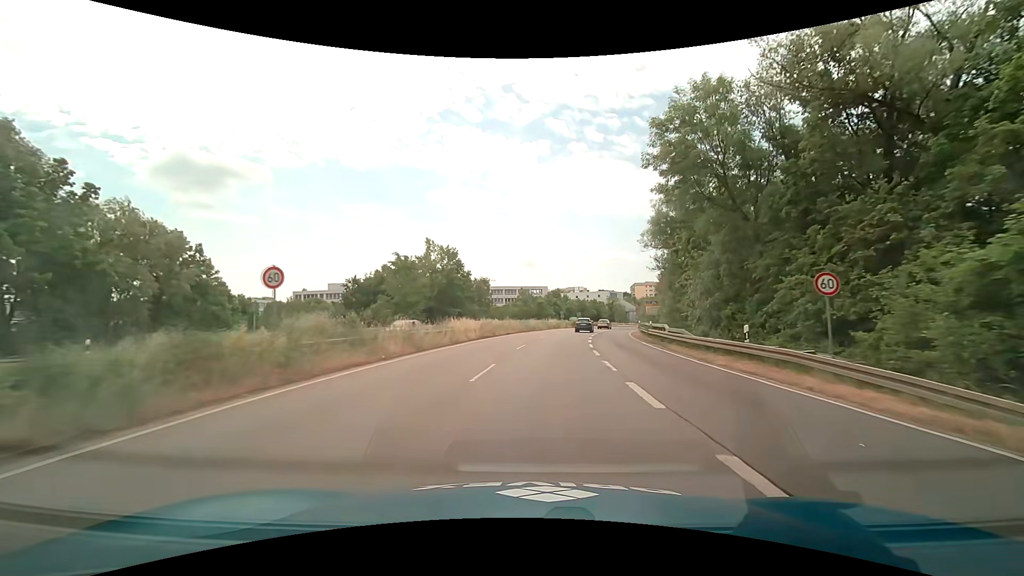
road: trunk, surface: asphalt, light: Day
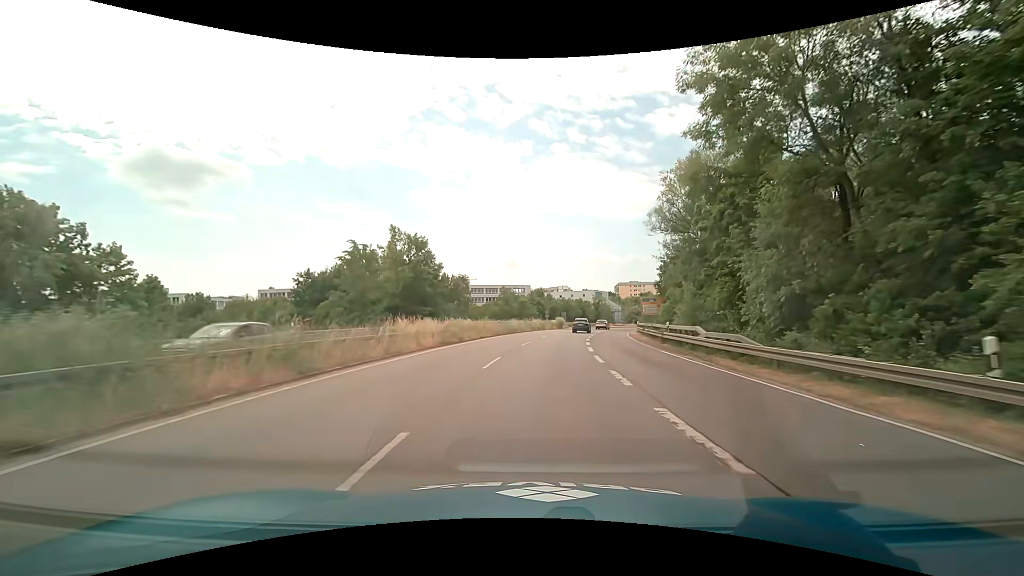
(+0.1, +9.2) m; +2°
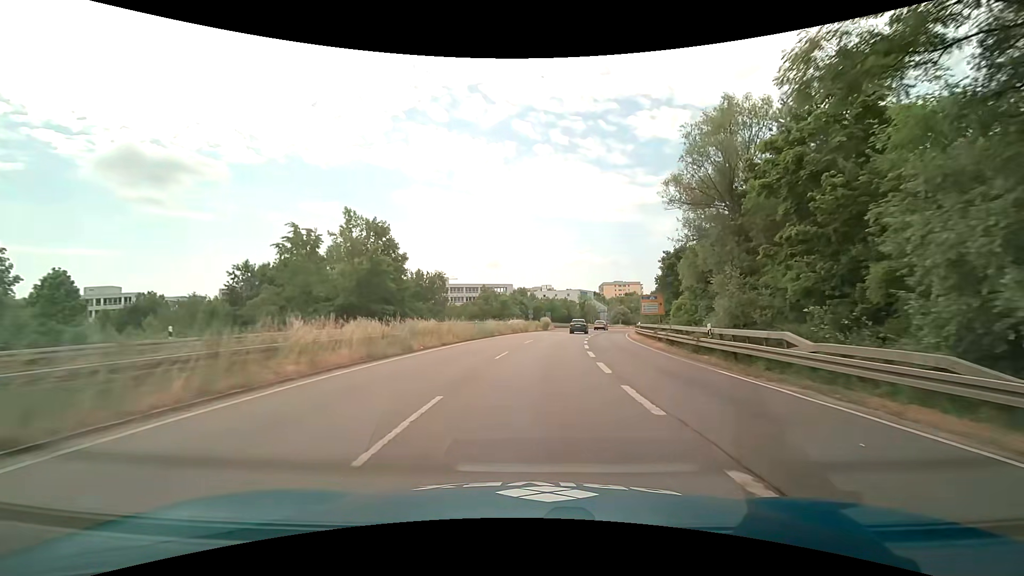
(+0.2, +9.1) m; +2°
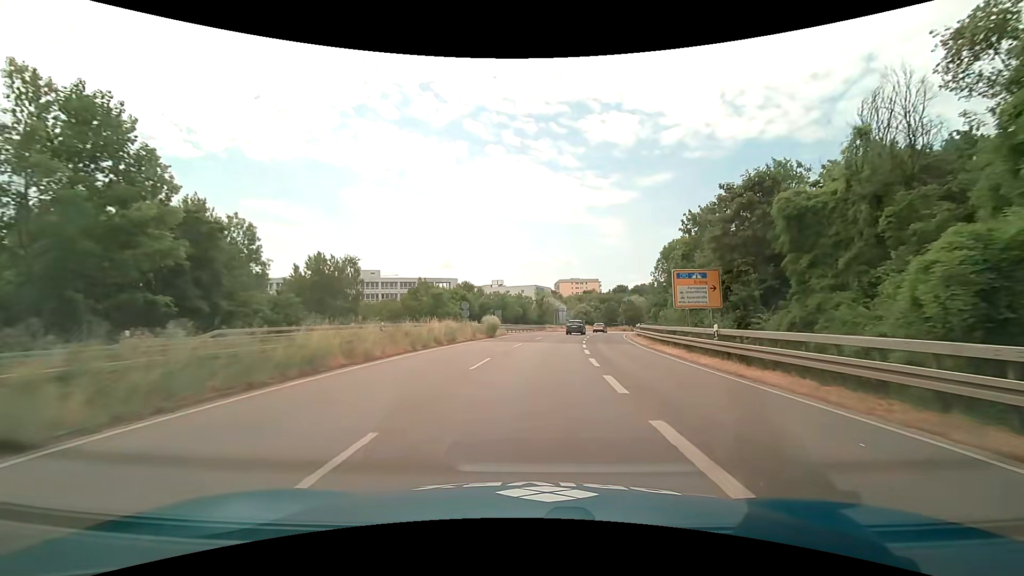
(+1.1, +27.3) m; +5°
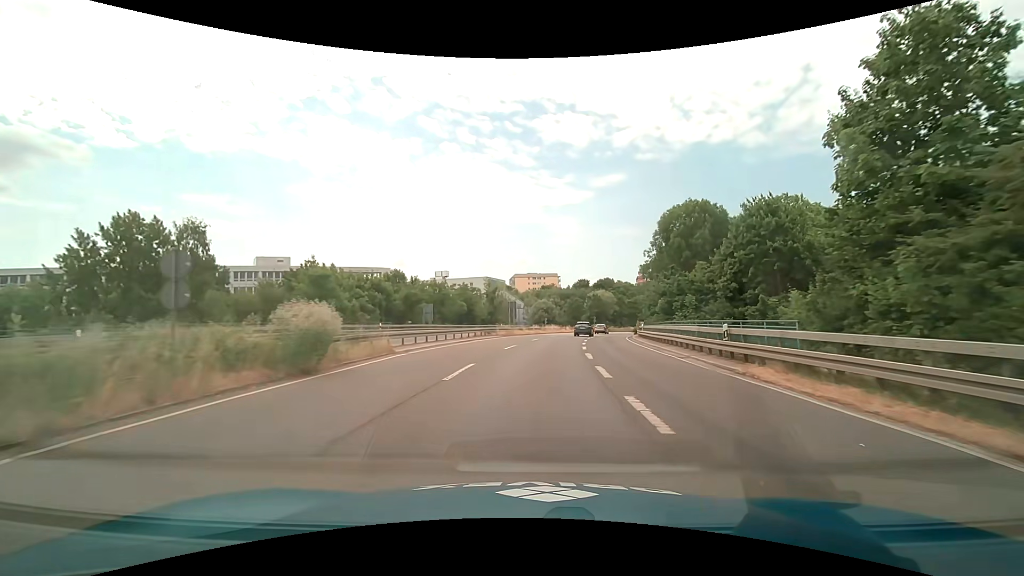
(+1.2, +27.3) m; +5°
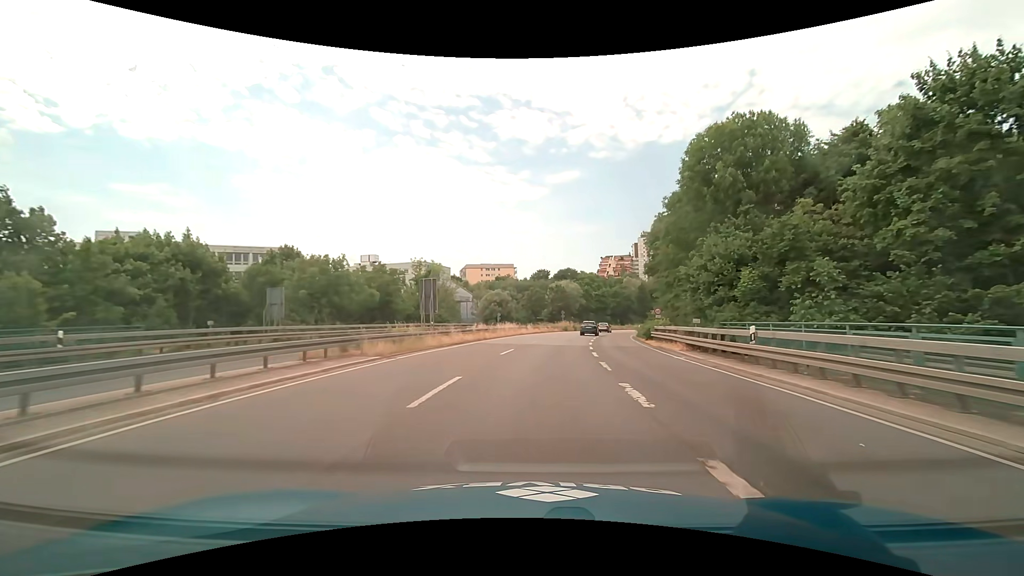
(+1.2, +27.4) m; +5°
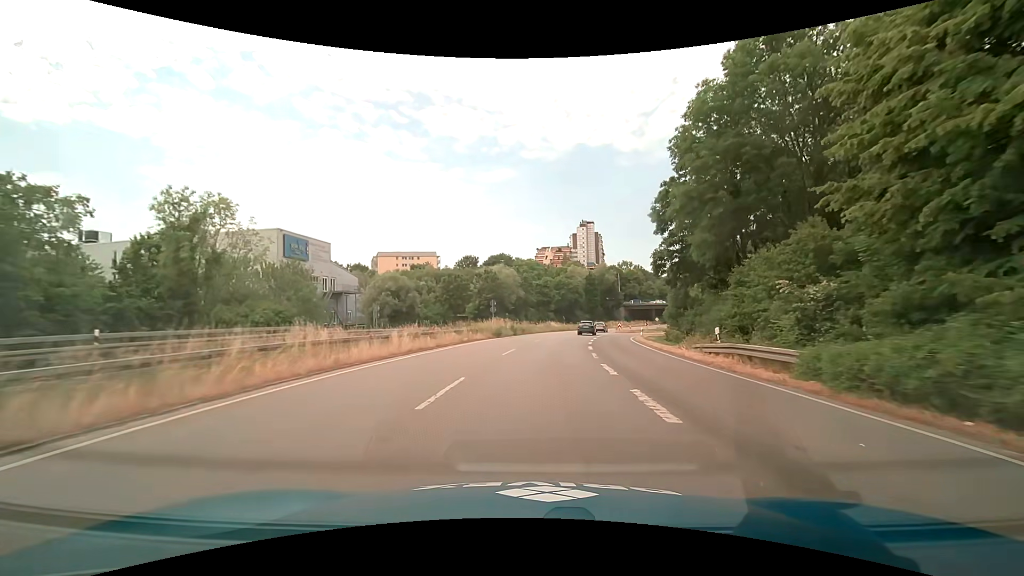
(+2.7, +36.8) m; +8°
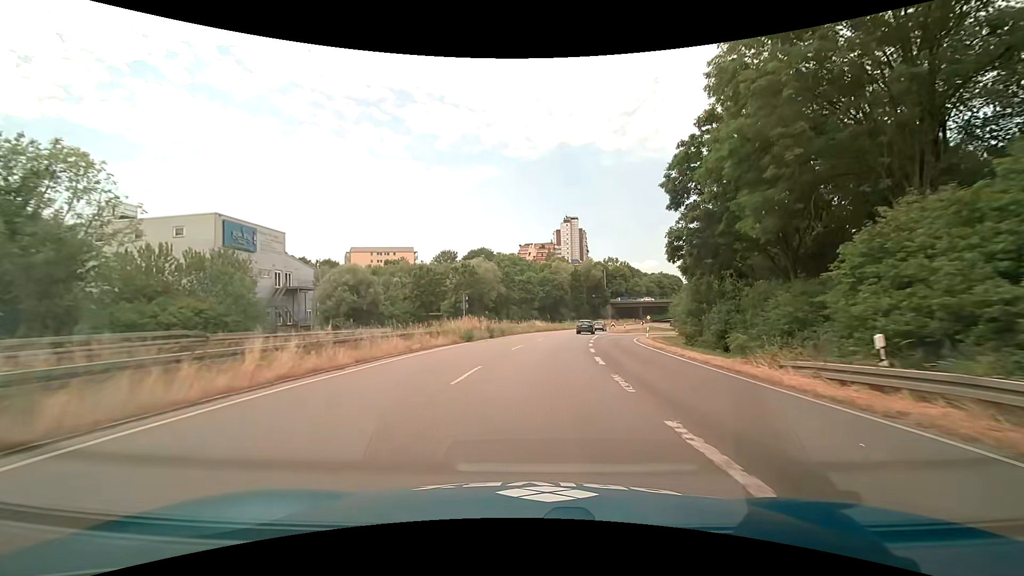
(+0.2, +9.2) m; +2°
(0, +10) (+1, +20) (+2, +30) (+3, +40) (+5, +50) (+7, +60) (+9, +69) (+11, +79) (+14, +88) (+18, +98) m
